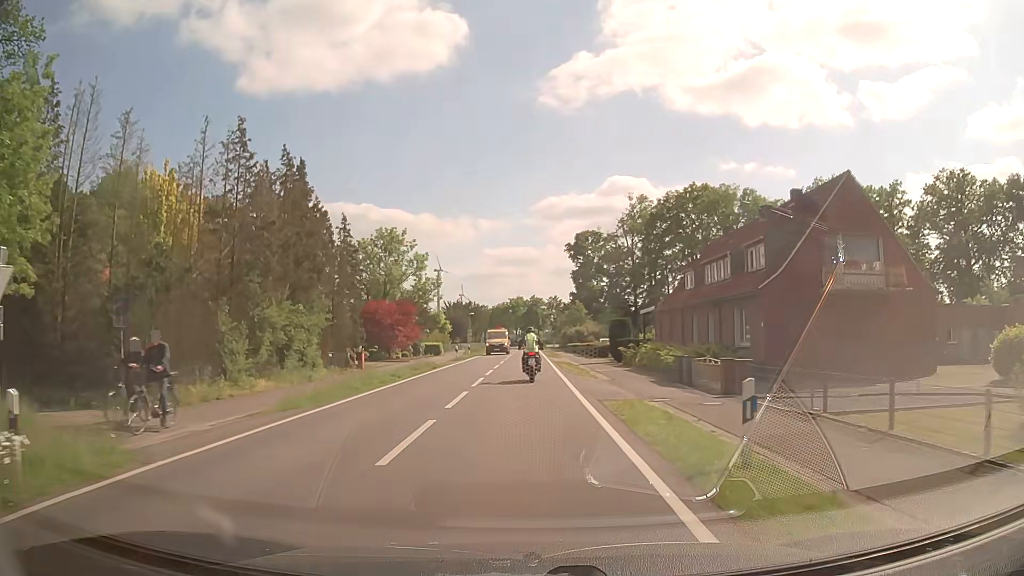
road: secondary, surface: asphalt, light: Day
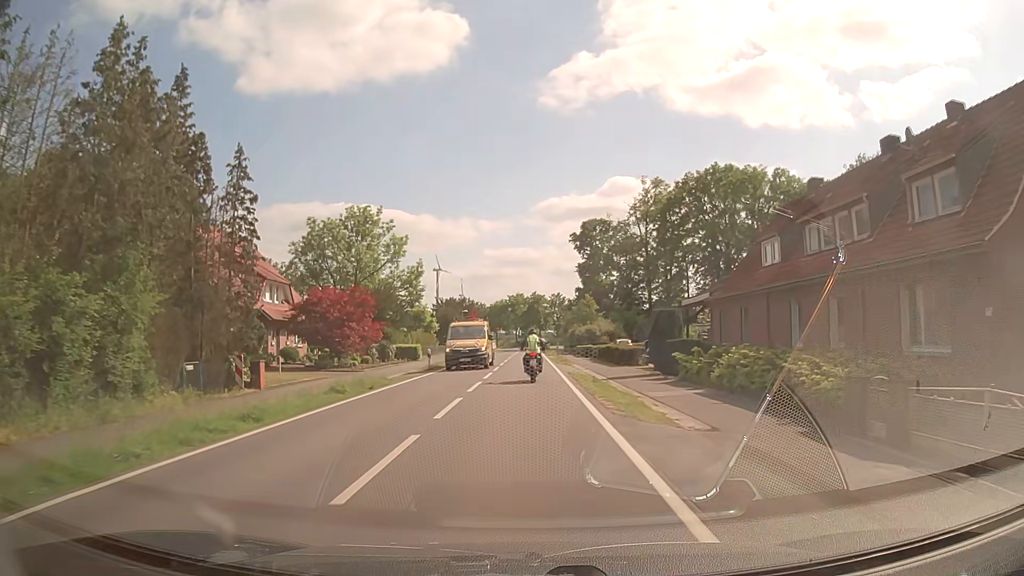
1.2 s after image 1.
(-0.1, +13.9) m; 0°
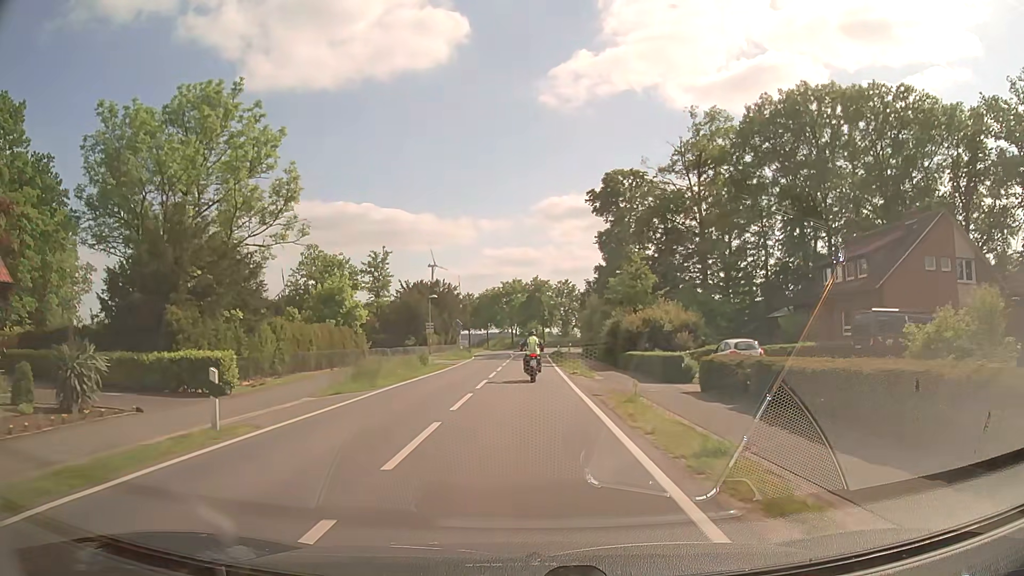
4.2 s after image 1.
(-0.1, +34.9) m; 0°
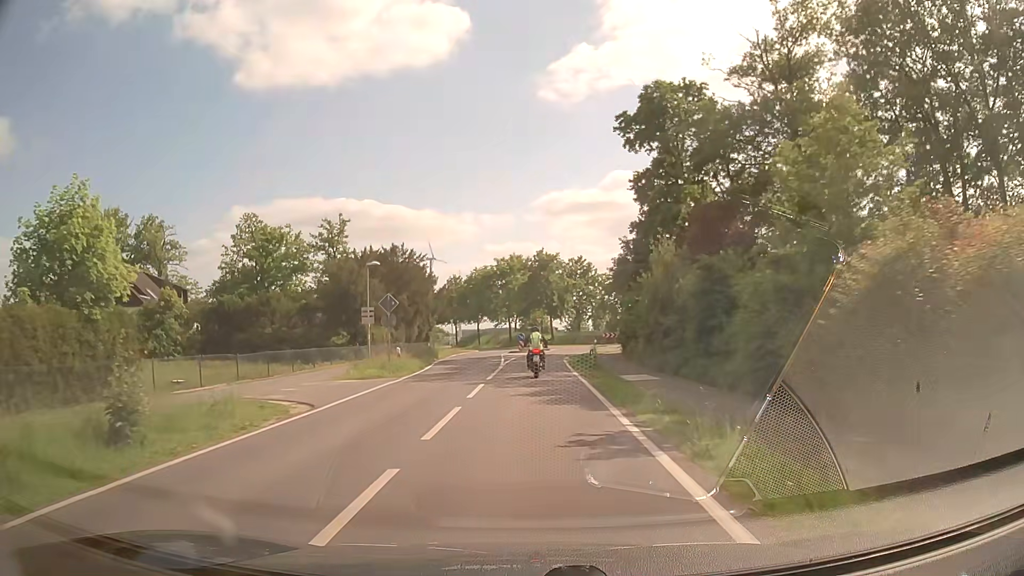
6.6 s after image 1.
(-0.1, +28.4) m; 0°
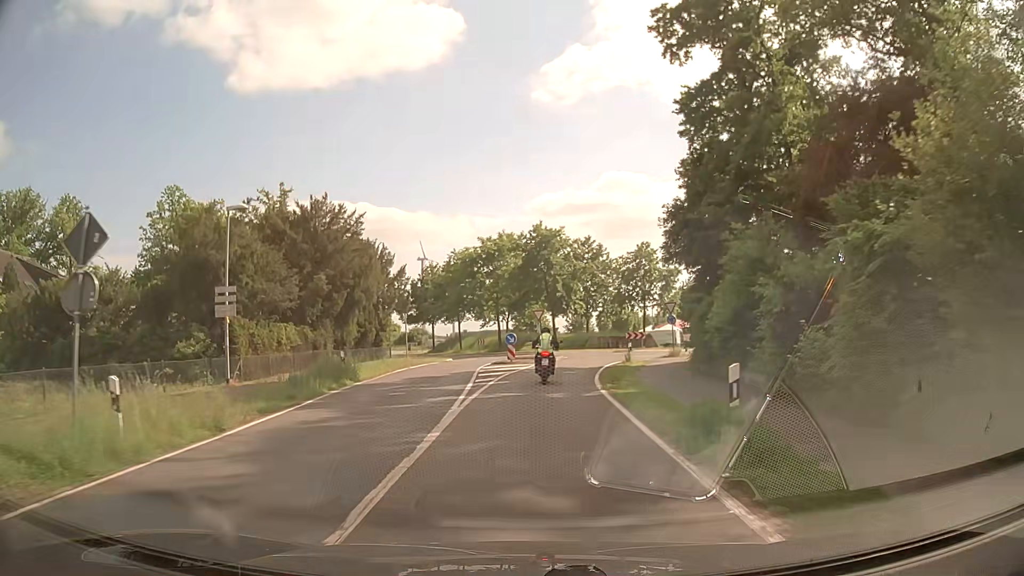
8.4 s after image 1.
(0.0, +20.3) m; 0°
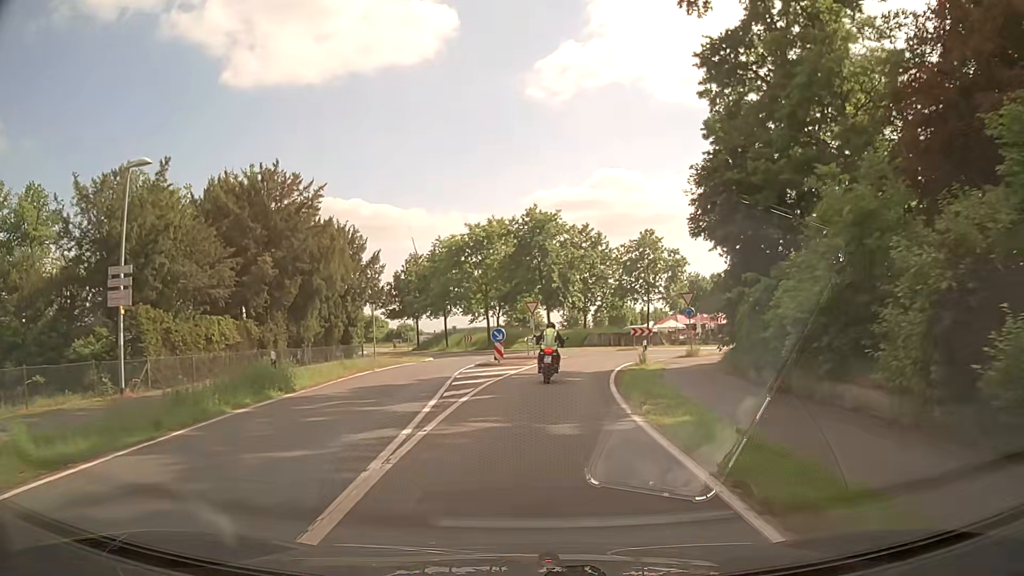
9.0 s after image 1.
(0.0, +6.3) m; +1°
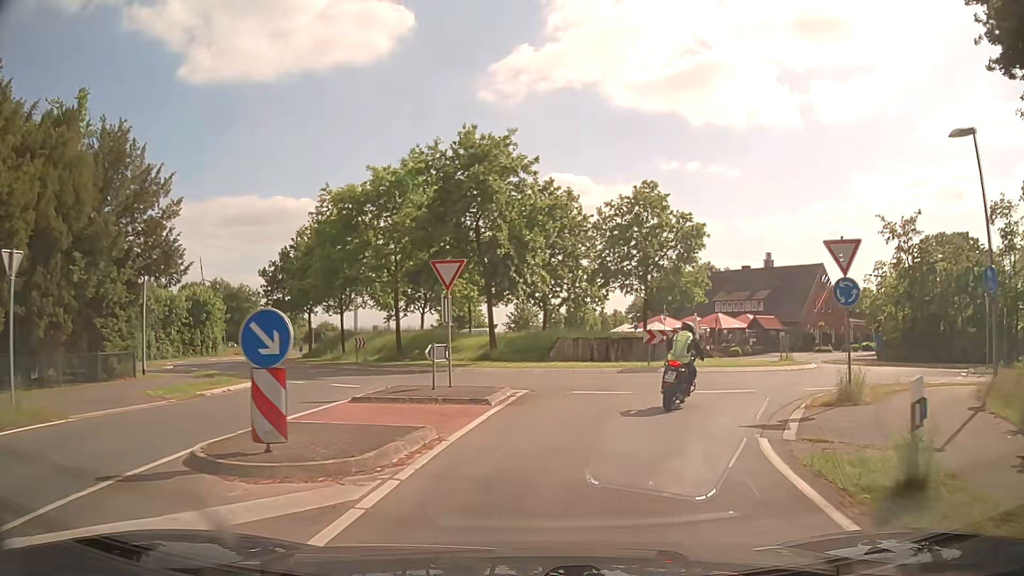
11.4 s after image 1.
(+0.6, +21.9) m; +4°
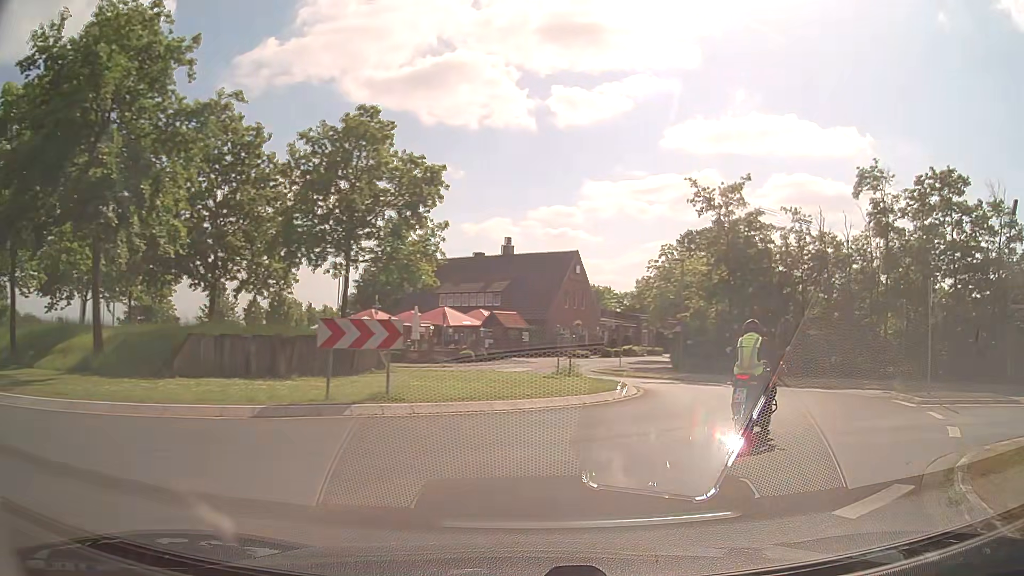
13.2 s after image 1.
(+2.3, +13.3) m; +26°
(+2, +10) (+5, +19) (+2, +29) (-6, +35) (-14, +41) (-22, +47) (-26, +56) (-27, +66) (-27, +76) (-28, +86) m
